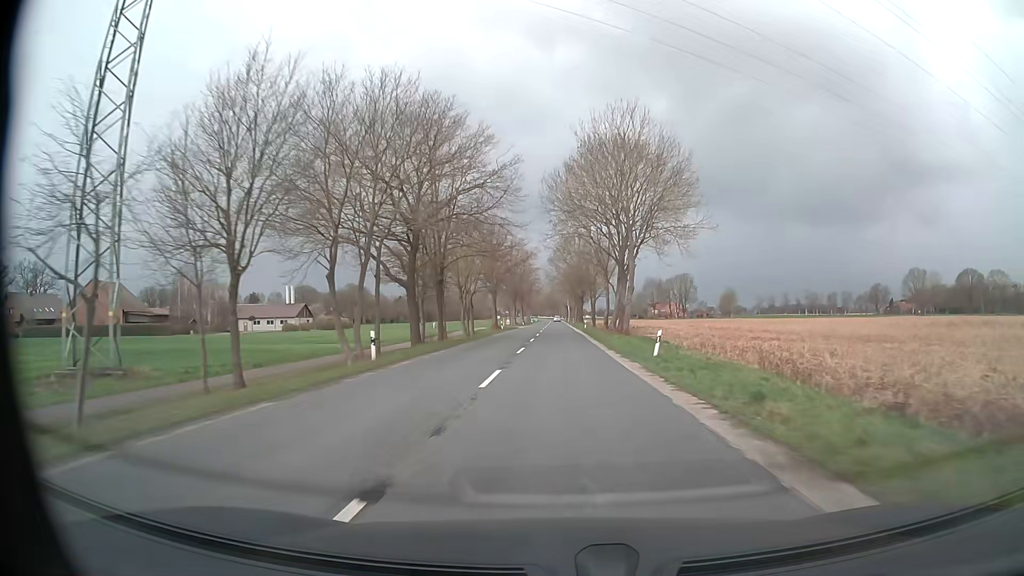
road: secondary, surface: asphalt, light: Day
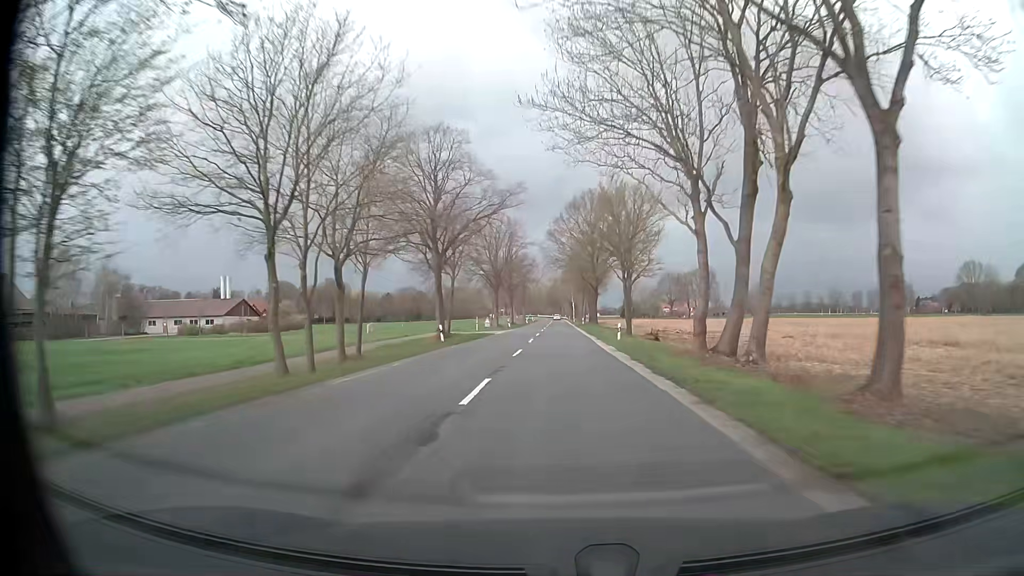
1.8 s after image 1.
(-0.1, +38.9) m; 0°
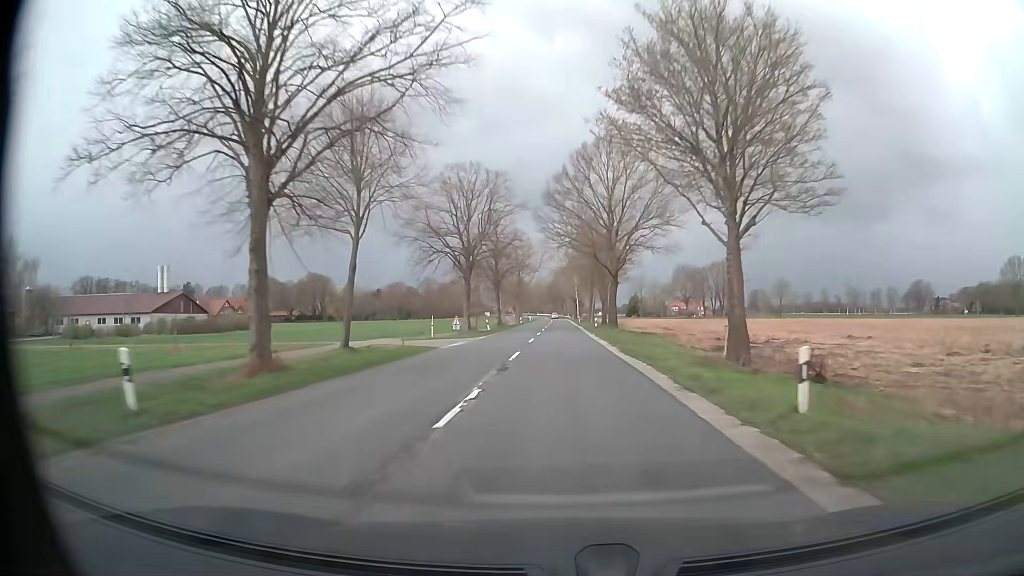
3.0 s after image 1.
(0.0, +26.3) m; 0°
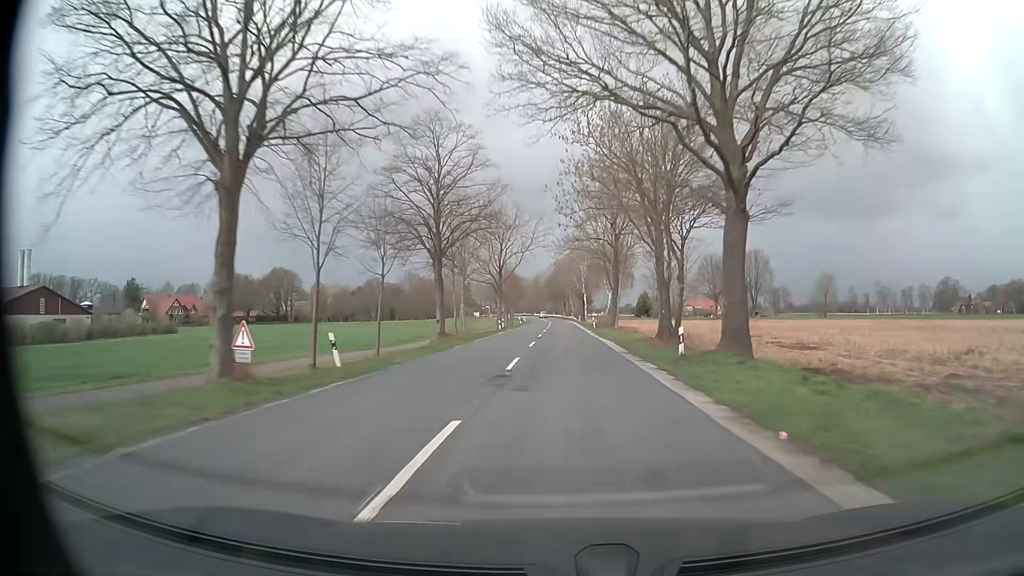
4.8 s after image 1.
(-0.1, +39.9) m; 0°
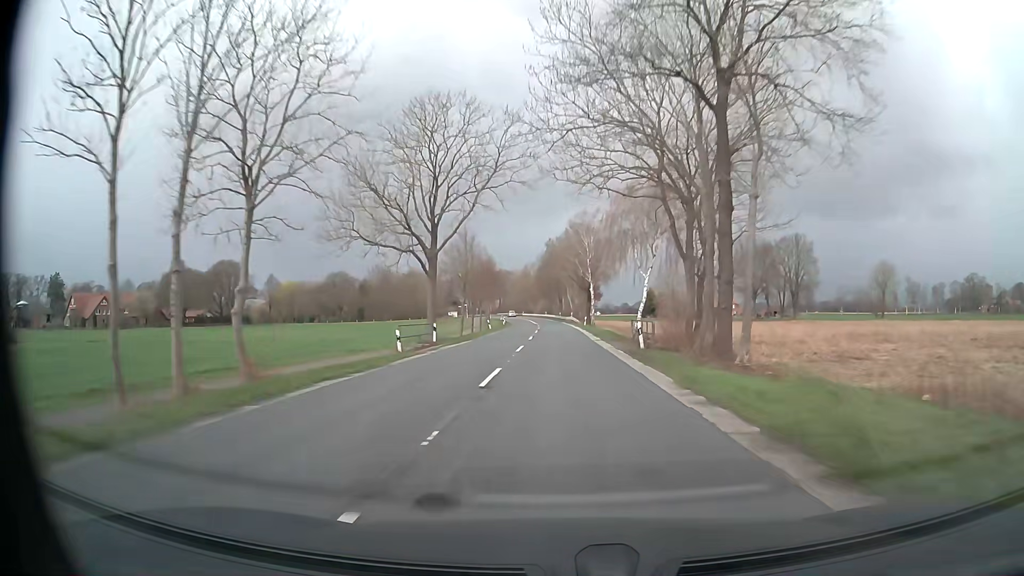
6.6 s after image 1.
(+0.3, +40.2) m; 0°
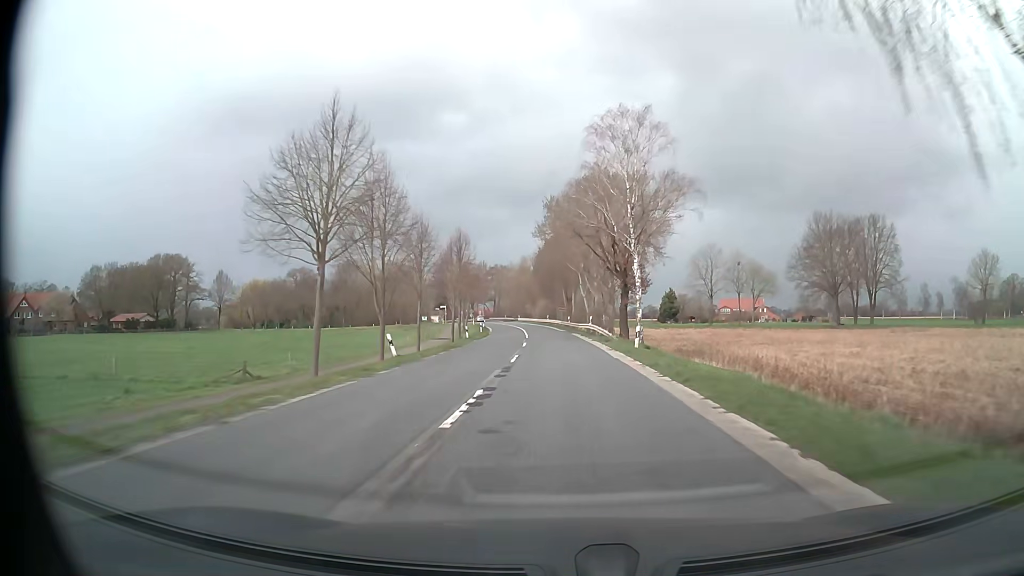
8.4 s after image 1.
(-0.1, +40.2) m; -1°
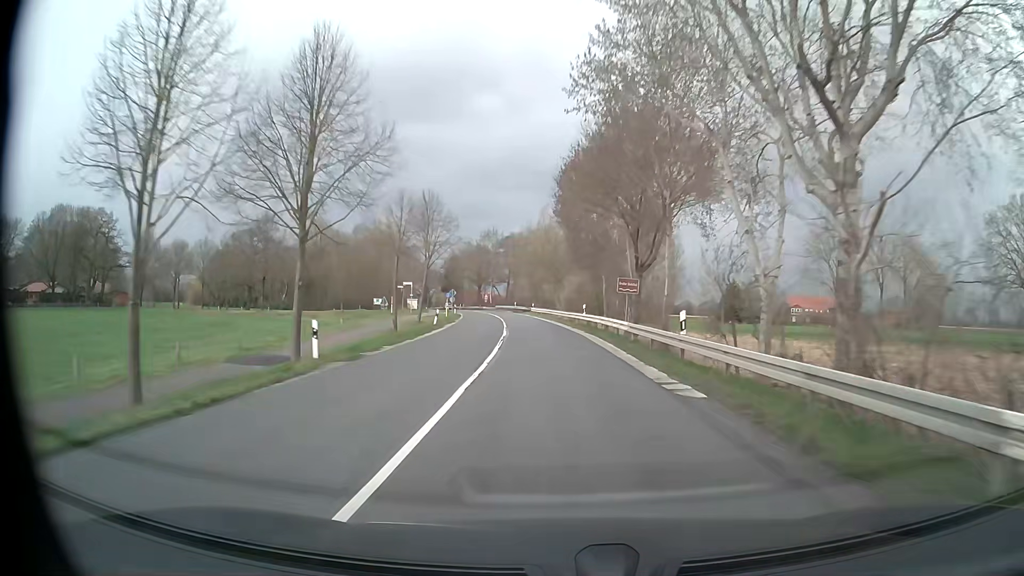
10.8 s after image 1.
(-0.9, +52.9) m; -3°
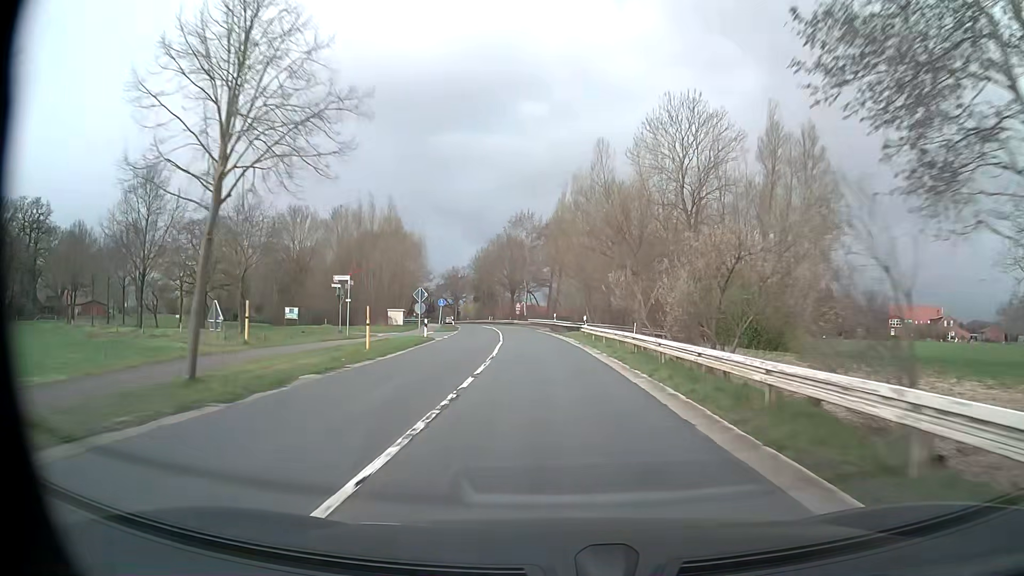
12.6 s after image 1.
(-1.3, +38.9) m; -4°
(0, +10) (-1, +20) (-1, +30) (-2, +40) (-3, +50) (-4, +60) (-5, +70) (-7, +80) (-9, +89) (-11, +99) m
